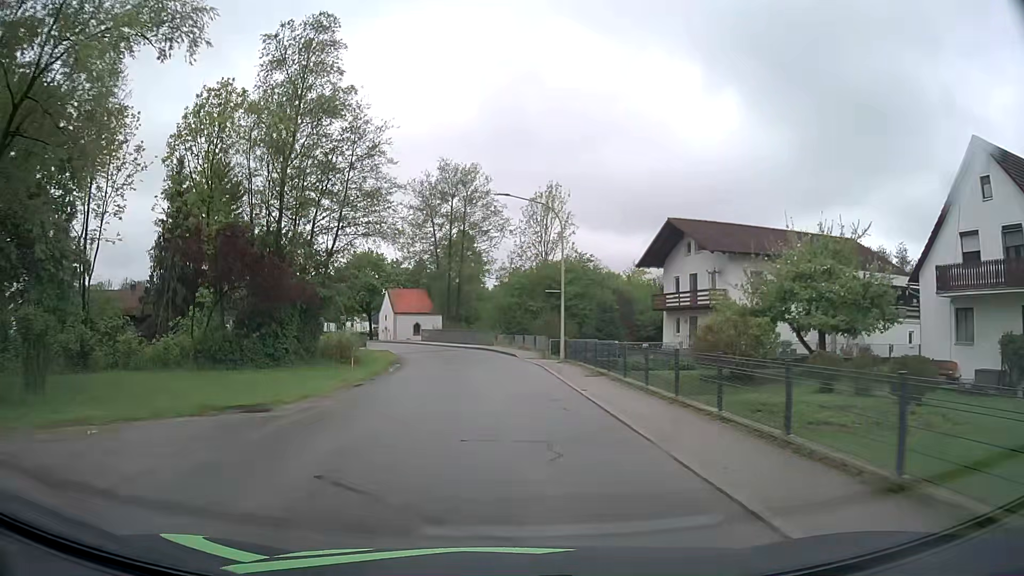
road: tertiary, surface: asphalt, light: Day
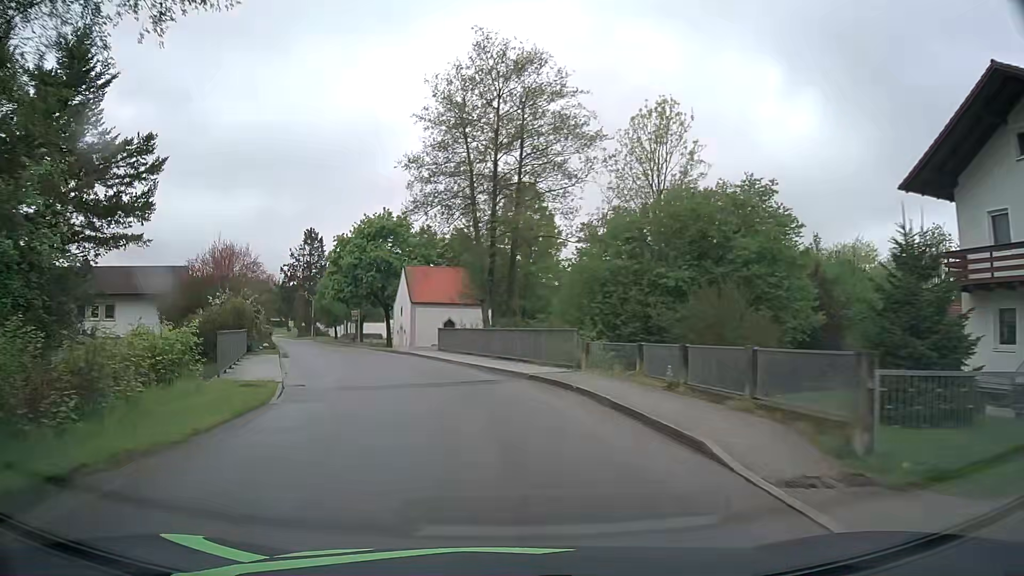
(-0.5, +29.3) m; -6°
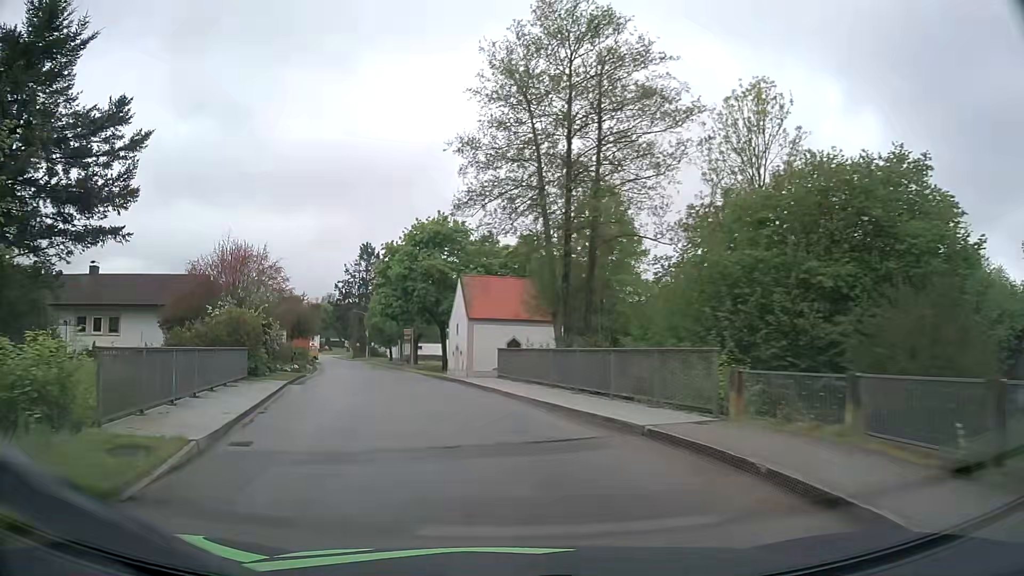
(-0.3, +7.4) m; -6°
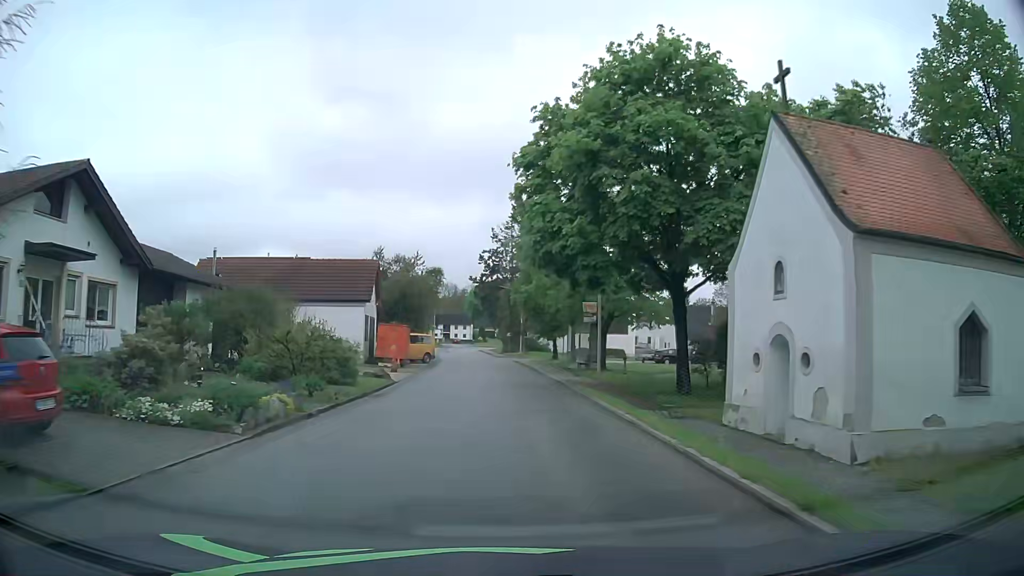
(-4.8, +29.2) m; -14°
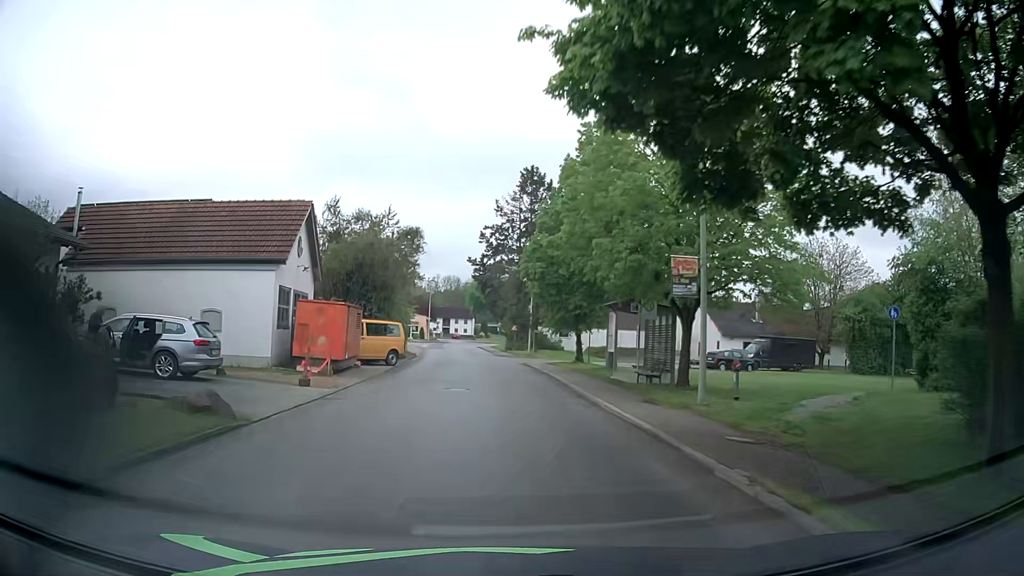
(-0.2, +15.2) m; -1°
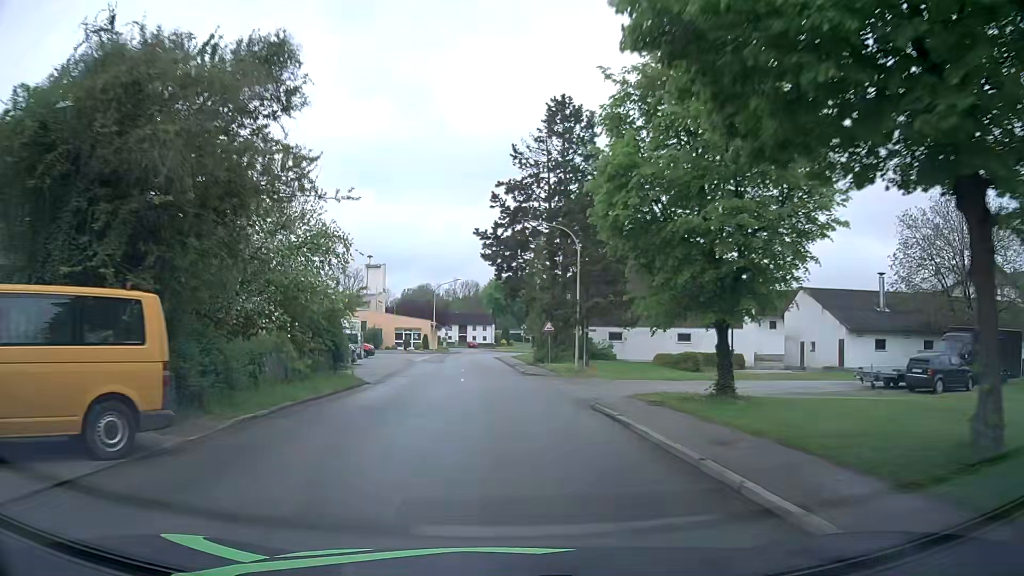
(-0.1, +23.4) m; -1°
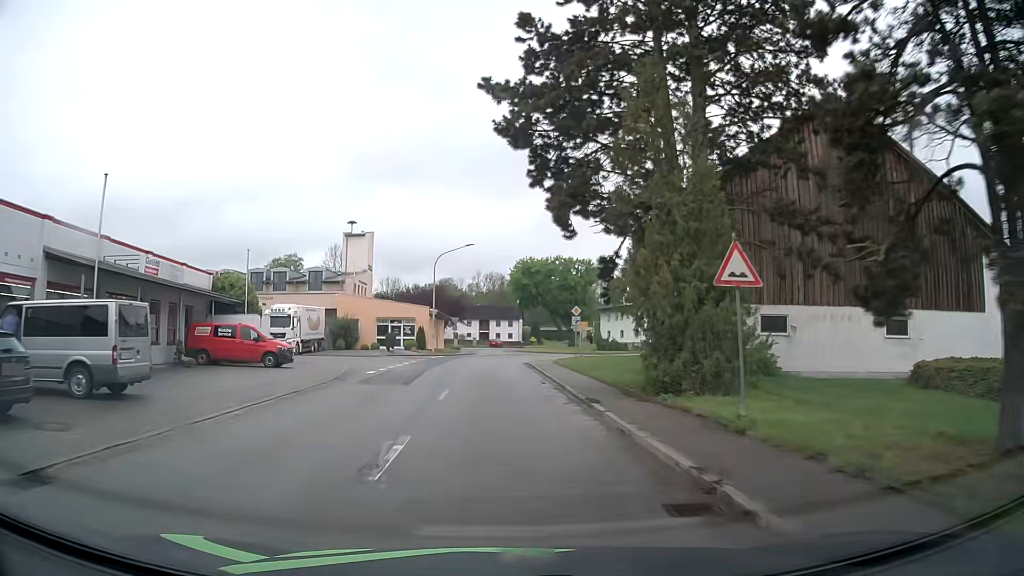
(-0.9, +28.8) m; -3°
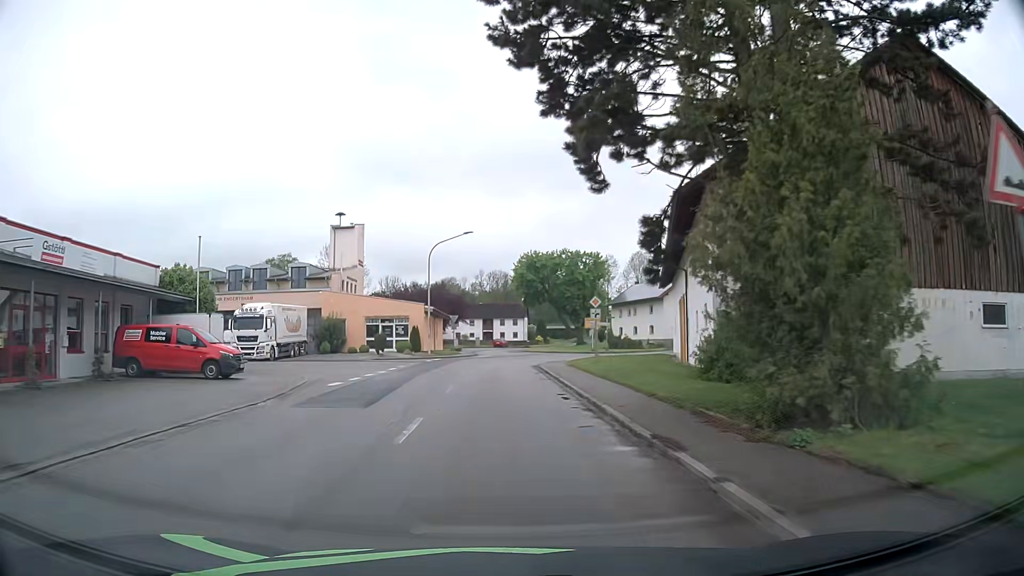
(0.0, +6.6) m; 0°
(0, +10) (0, +20) (0, +30) (0, +40) (+3, +49) (+10, +56) (+20, +59) (+30, +59) (+40, +60) (+50, +61) m
